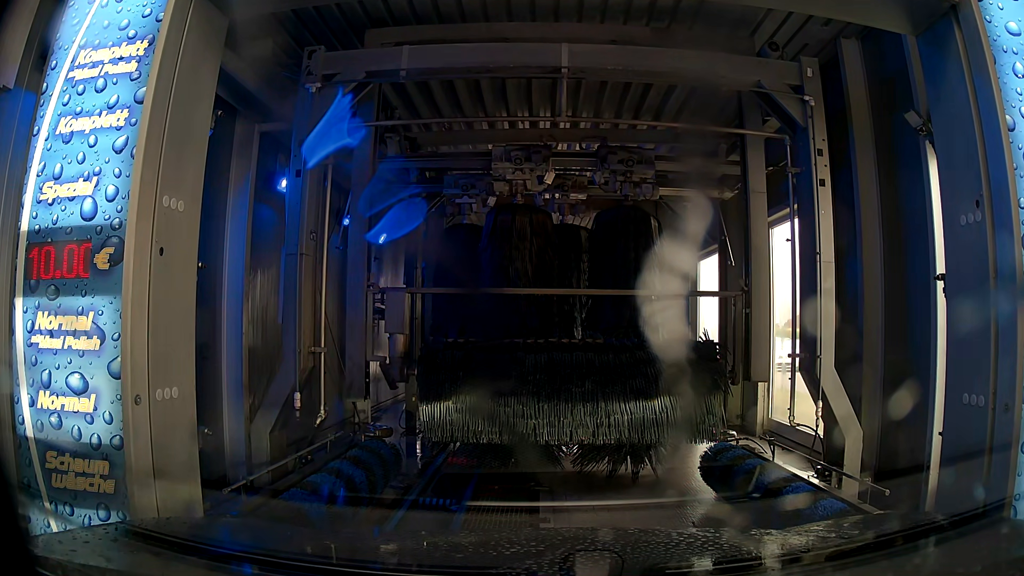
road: service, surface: asphalt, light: Day
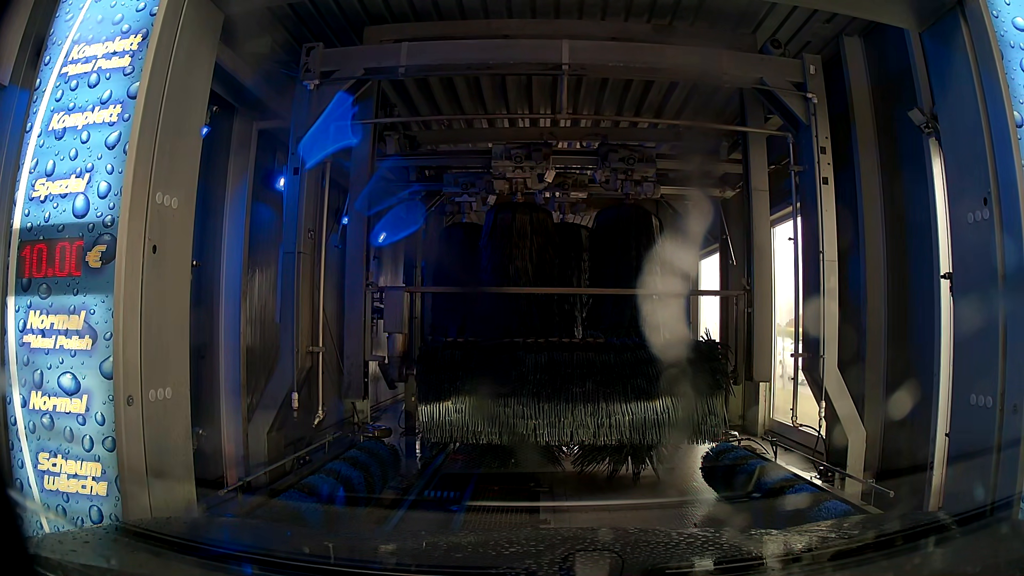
(0.0, +0.1) m; 0°
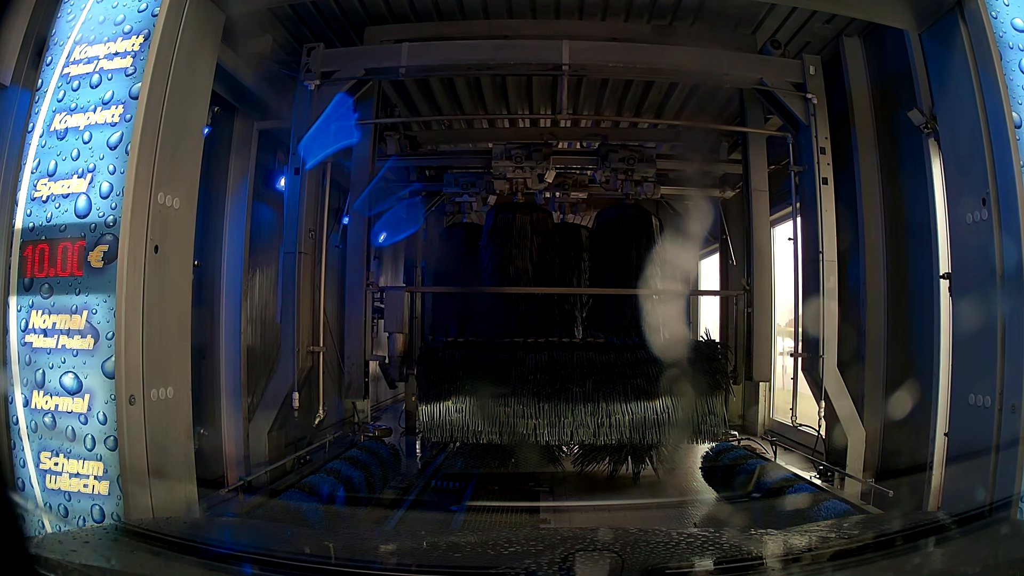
(0.0, +0.1) m; 0°
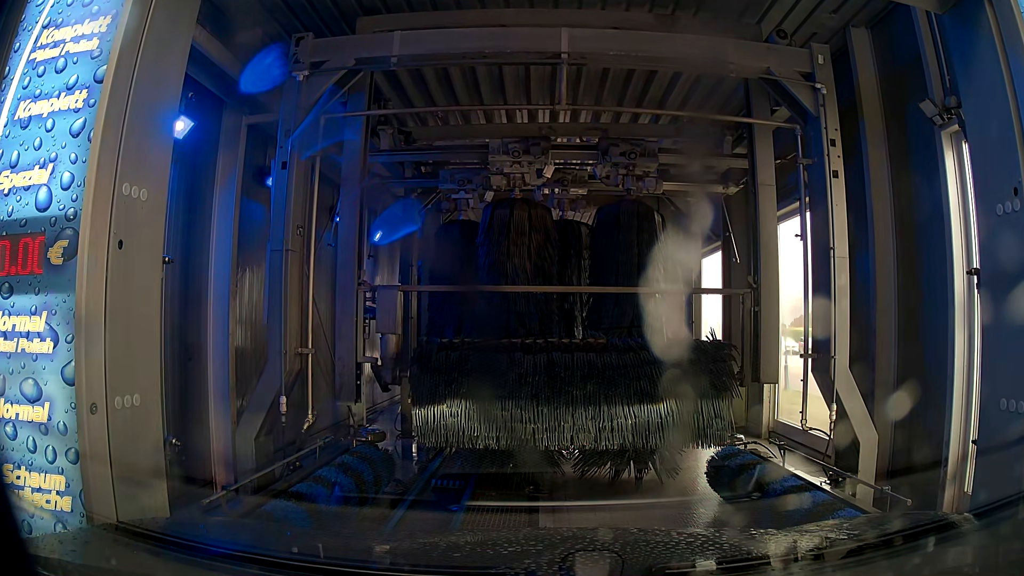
(0.0, +0.2) m; 0°
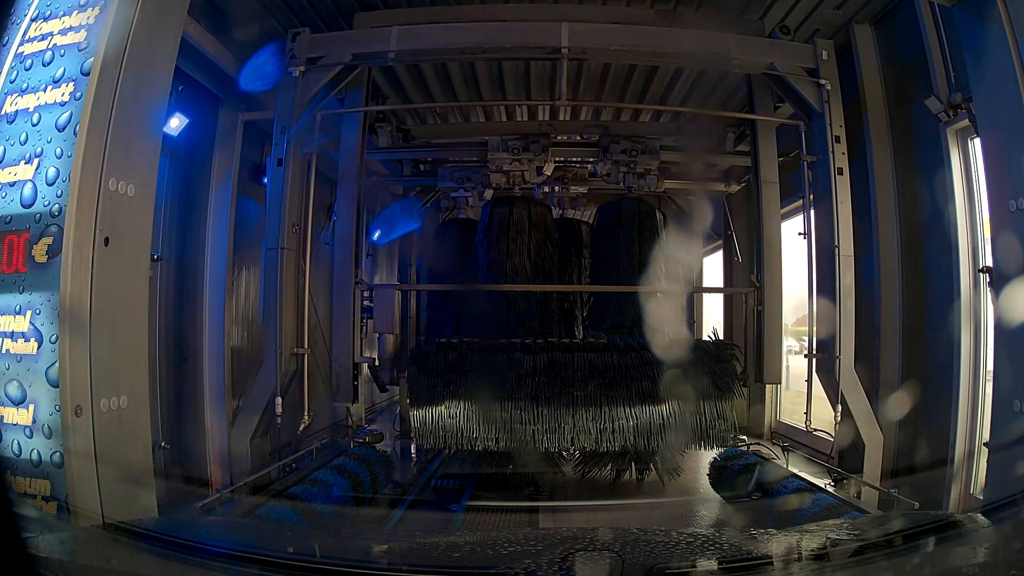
(0.0, +0.1) m; 0°
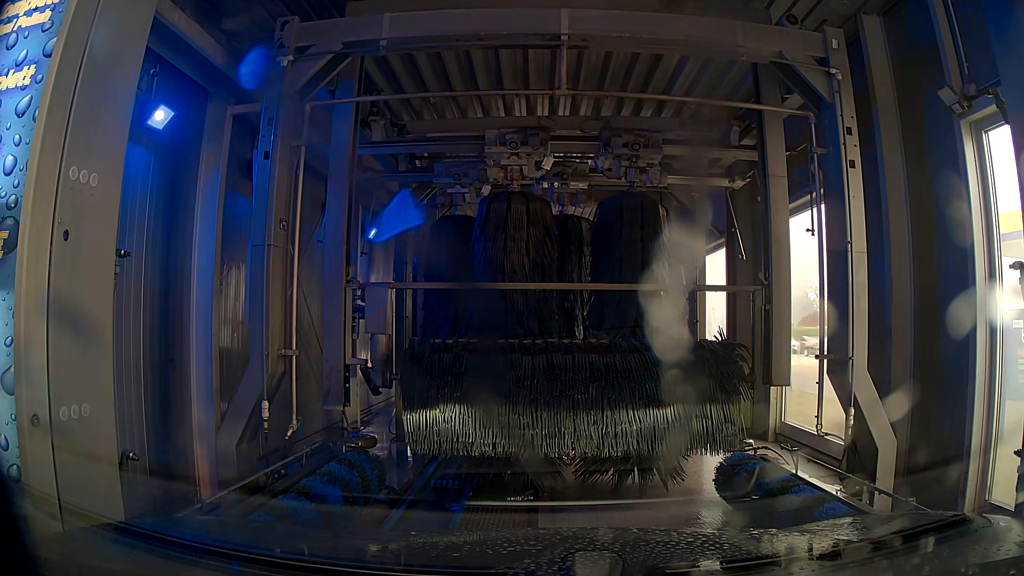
(0.0, +0.2) m; 0°
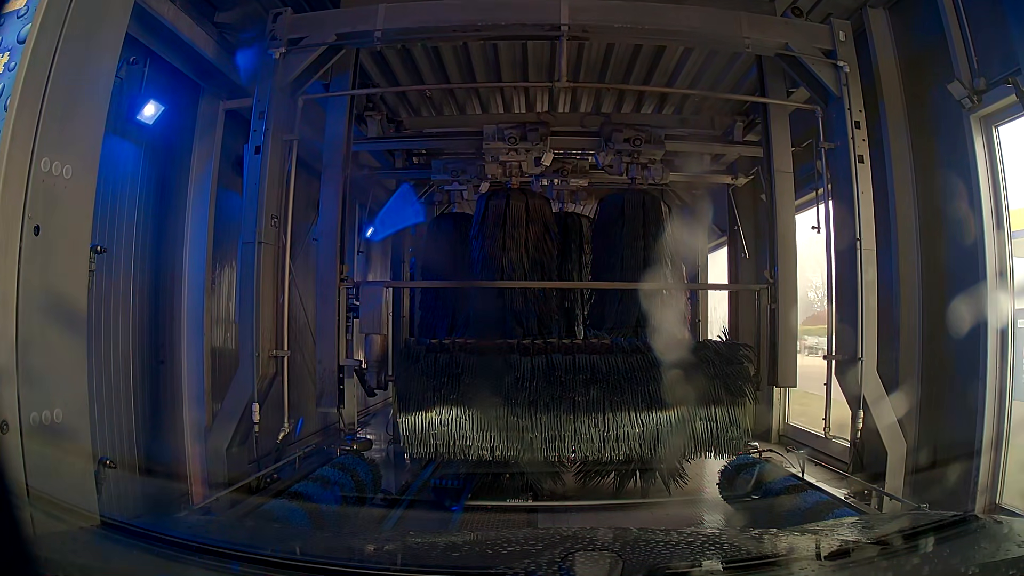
(0.0, +0.1) m; 0°
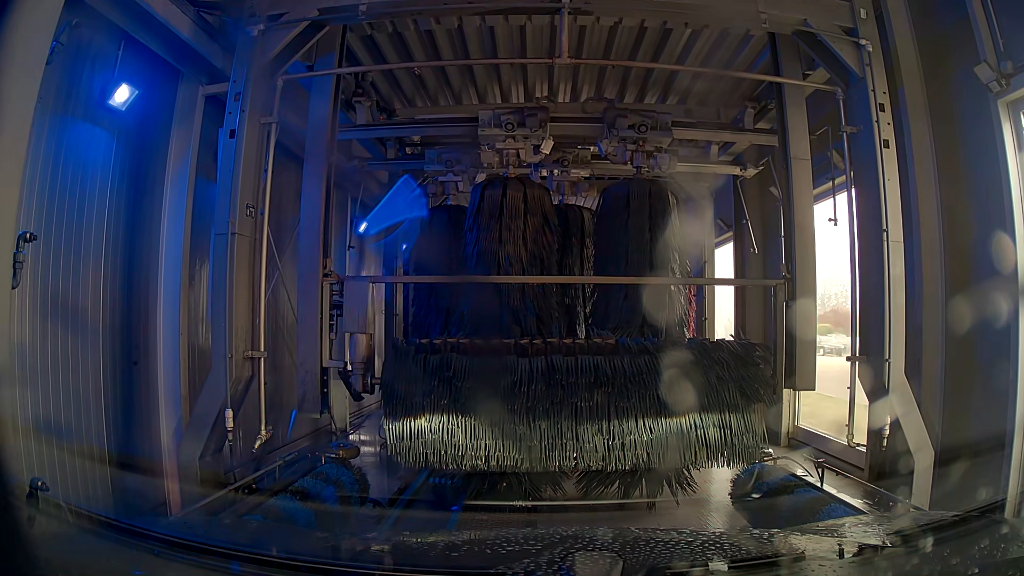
(0.0, +0.3) m; 0°
